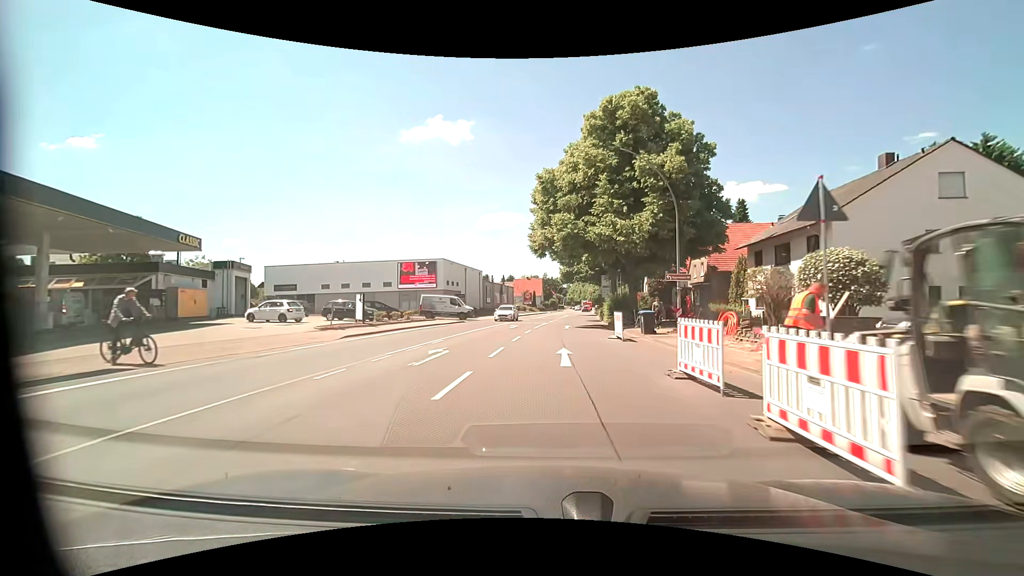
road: primary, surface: asphalt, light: Day
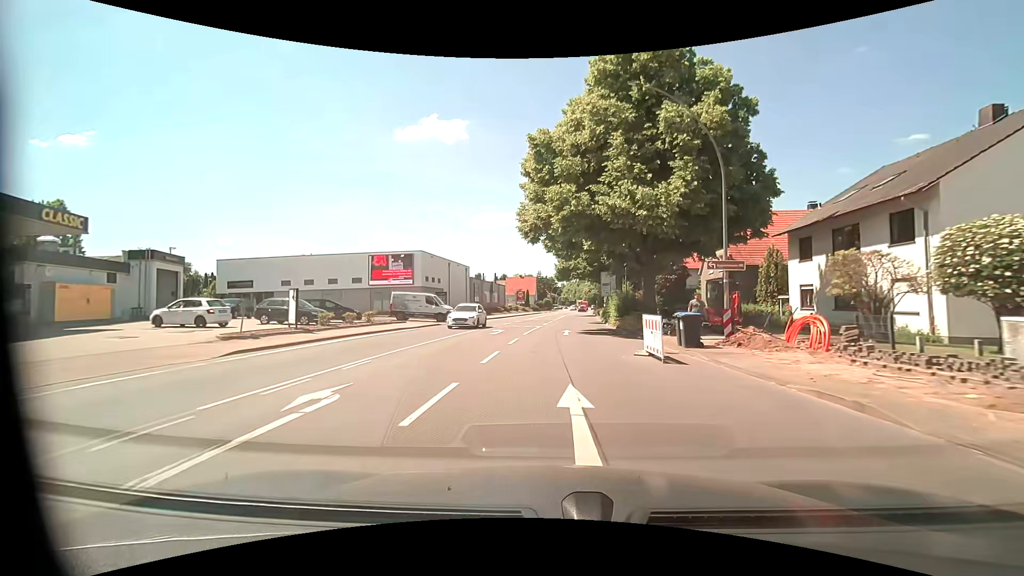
(0.0, +7.6) m; 0°
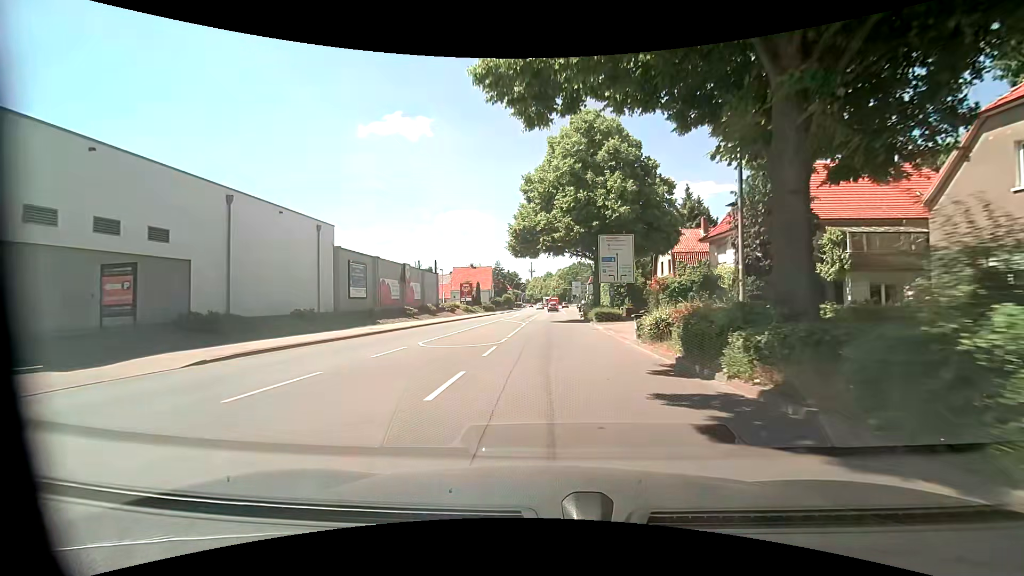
(+1.5, +36.0) m; +4°
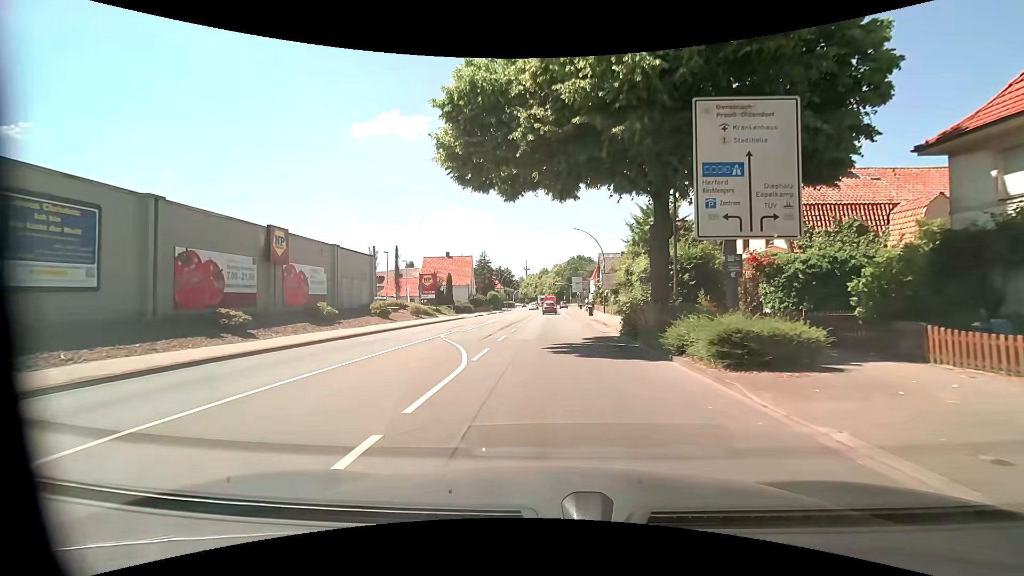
(+0.2, +24.0) m; +1°
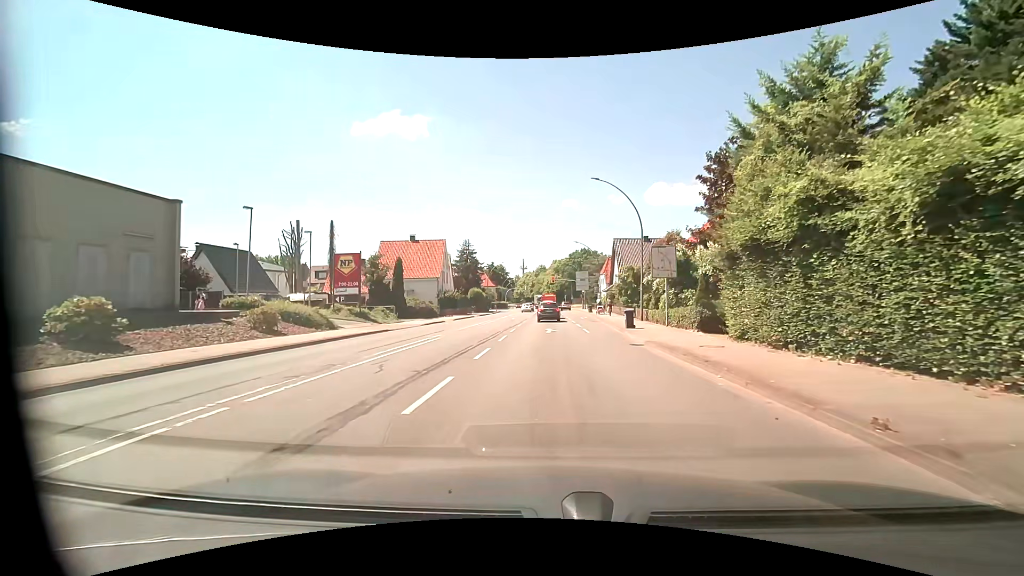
(0.0, +23.3) m; +2°
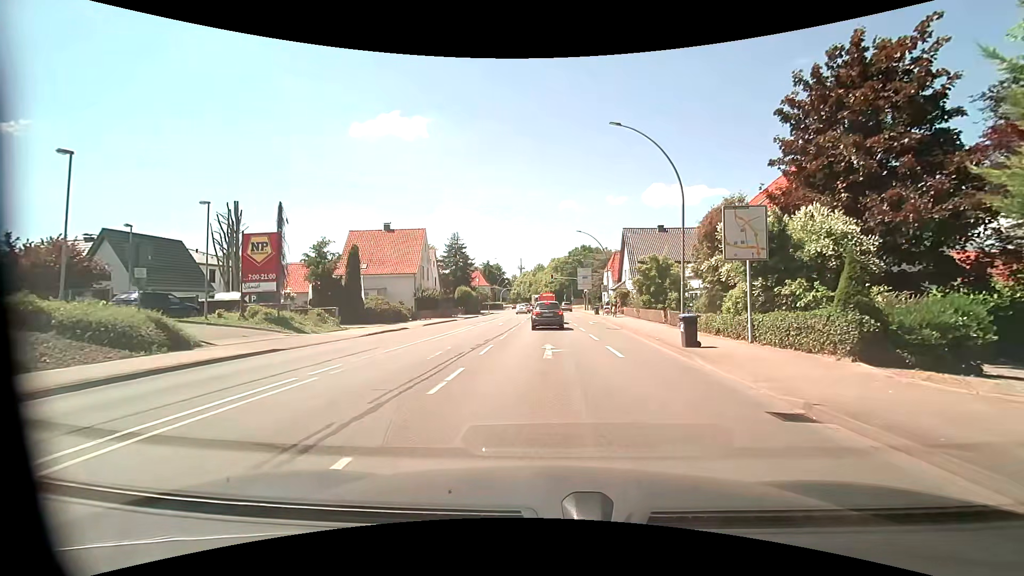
(-0.3, +10.5) m; -2°
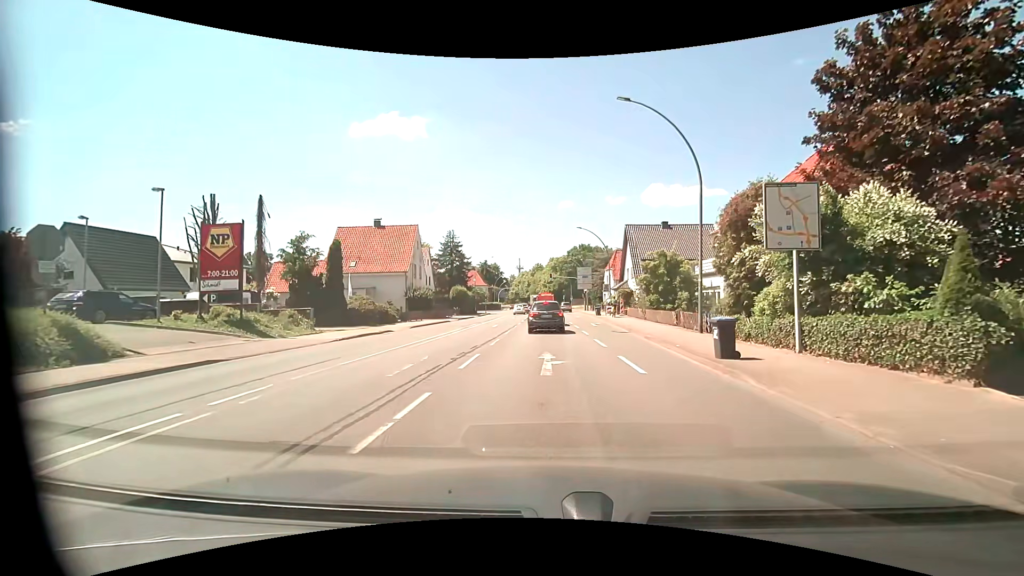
(0.0, +2.9) m; -1°
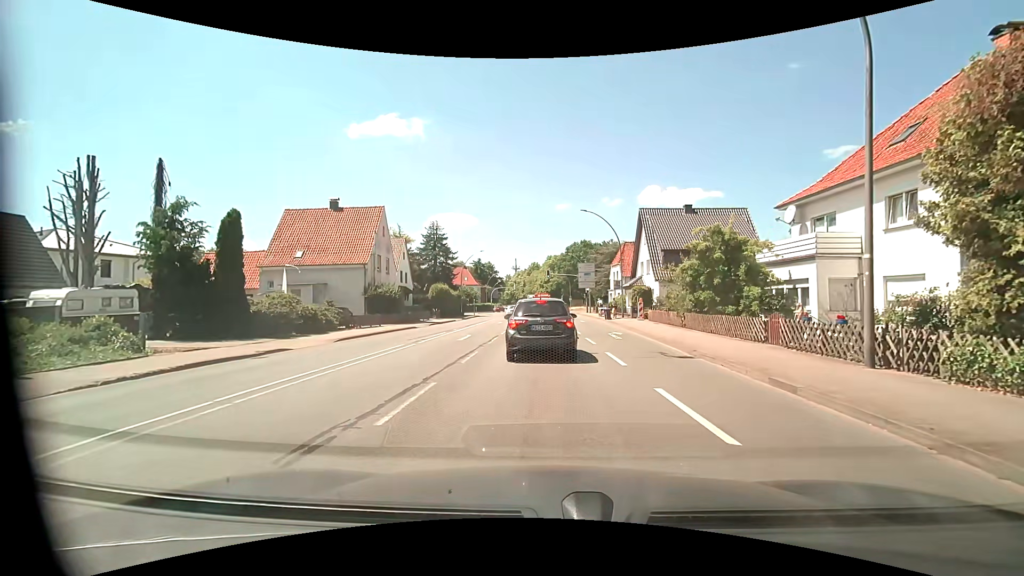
(+0.2, +10.7) m; +2°
(0, +10) (0, +20) (-1, +30) (-1, +40) (-1, +50) (-1, +60) (-2, +70) (-2, +80) (-2, +90) (-1, +100) m
